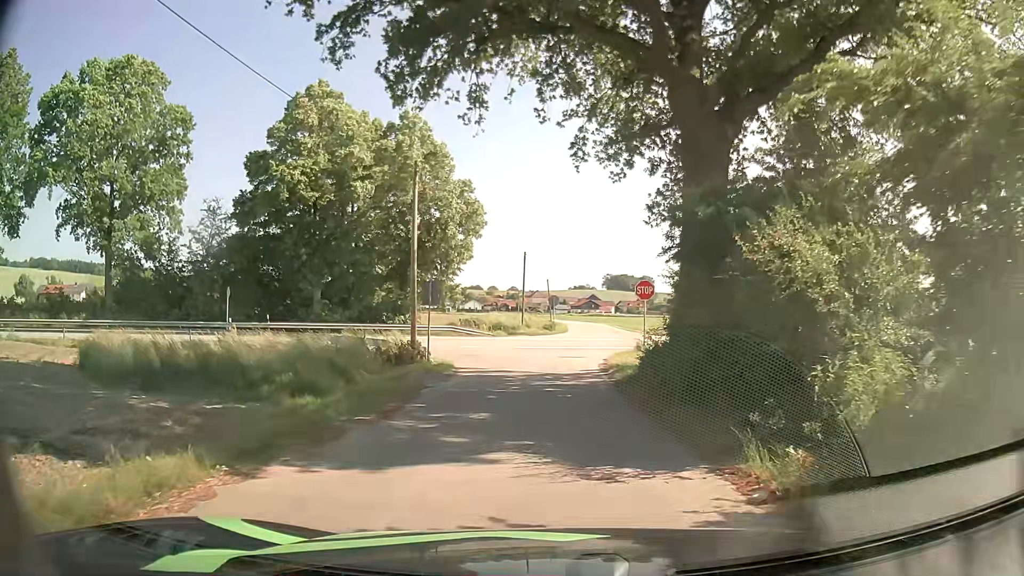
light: Day
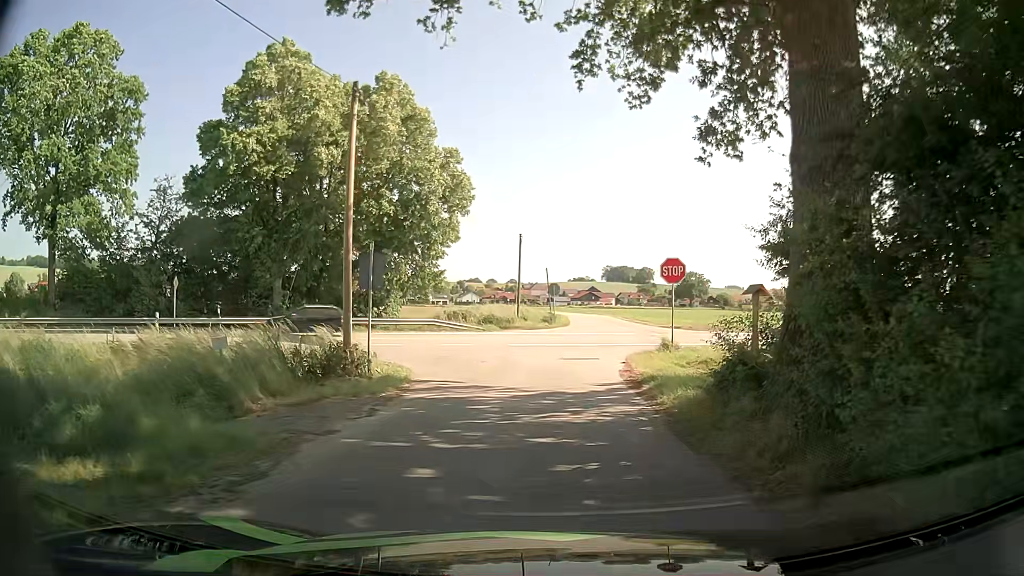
(0.0, +6.9) m; 0°
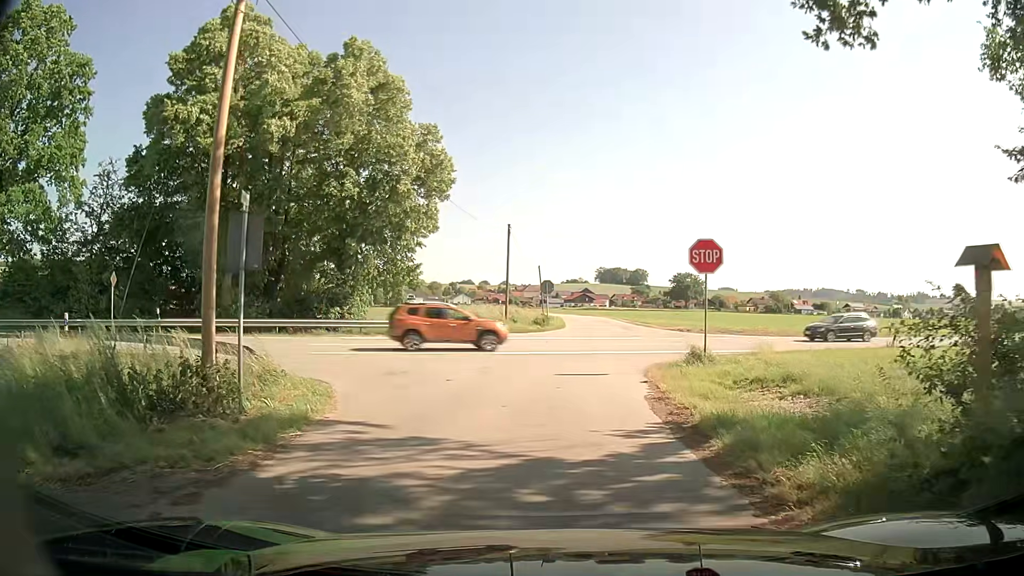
(0.0, +5.8) m; +1°
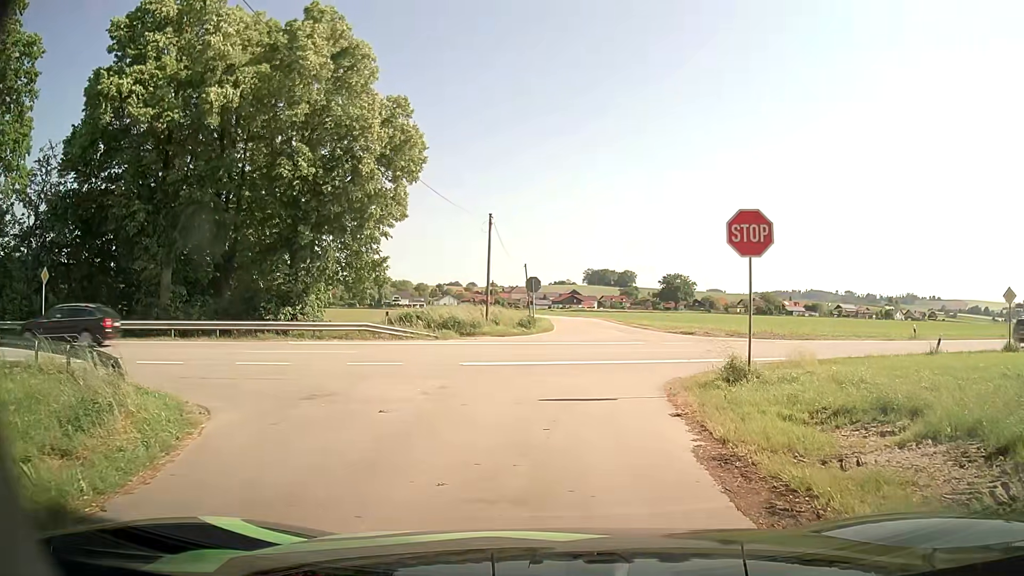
(0.0, +4.9) m; +2°
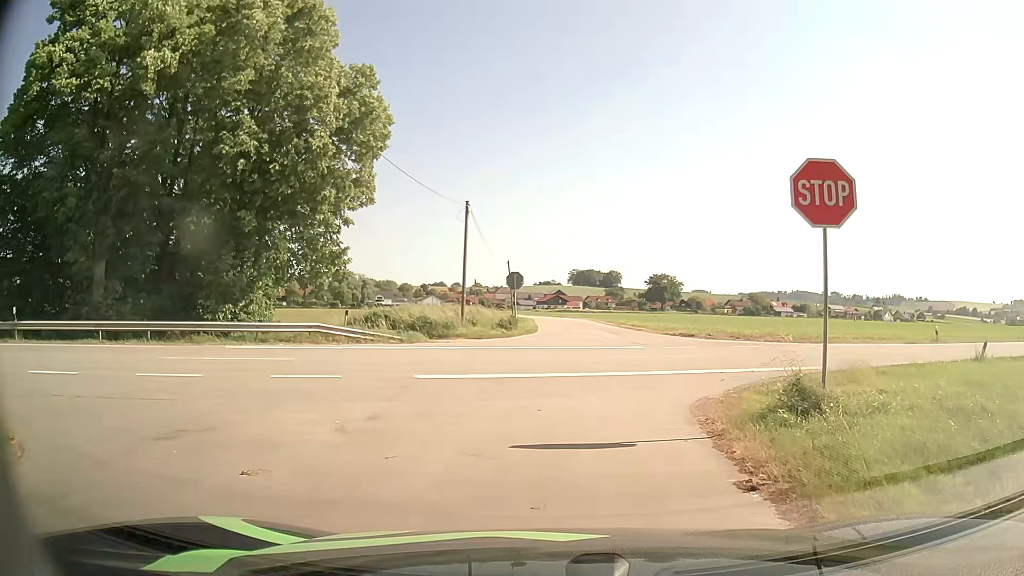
(0.0, +4.2) m; +1°
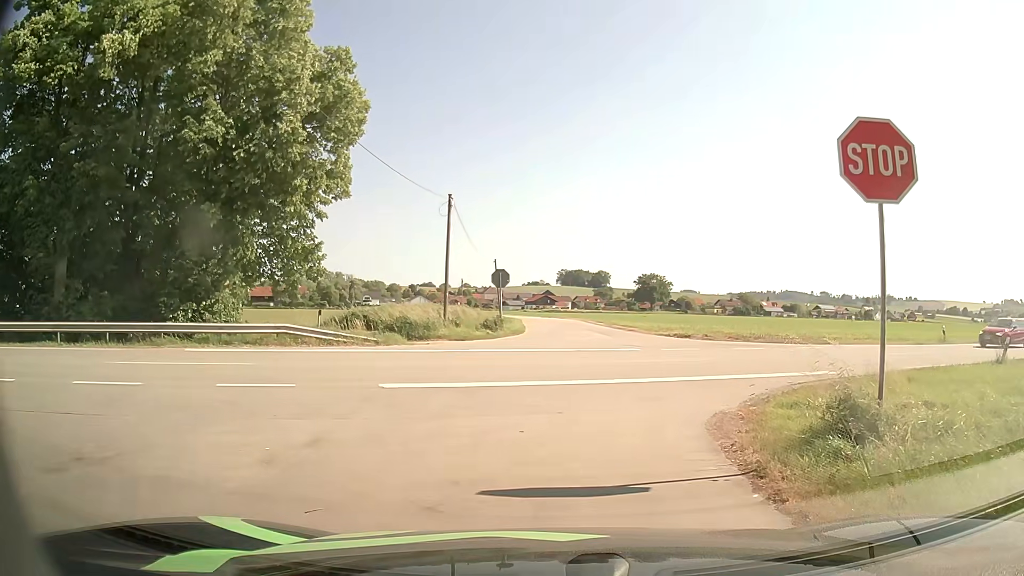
(0.0, +1.9) m; 0°
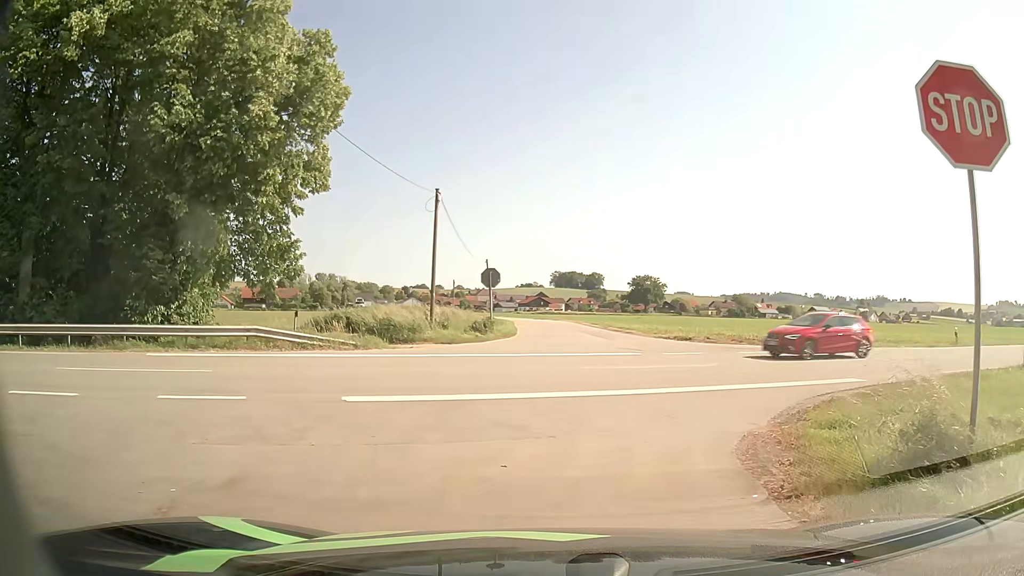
(0.0, +1.8) m; +1°
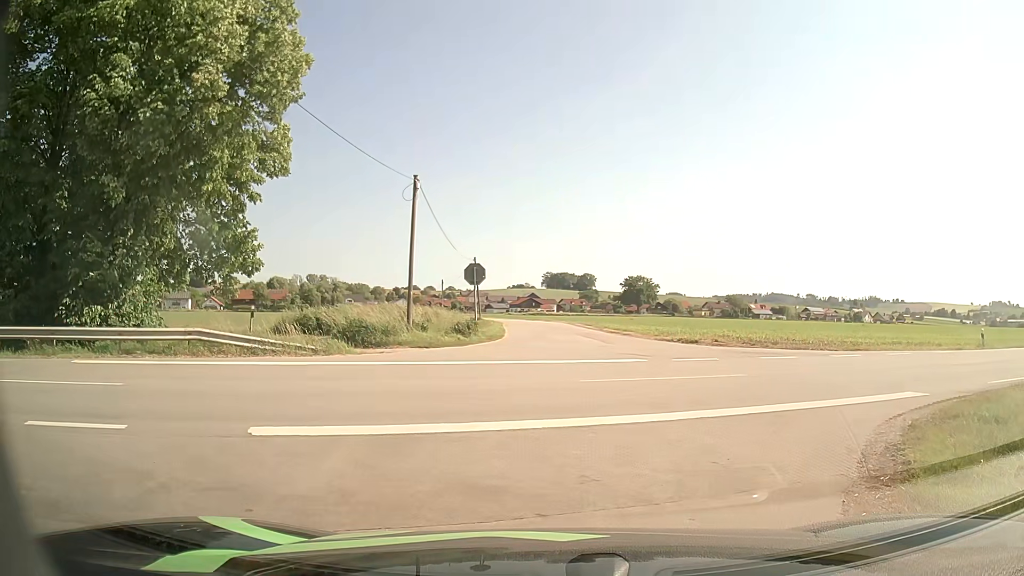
(0.0, +3.0) m; +1°
(-3, +9) (-13, +10) (-23, +8) (-32, +4) (-41, +1) (-51, -3) (-60, -7) (-69, -11) (-78, -16) (-87, -20) m
